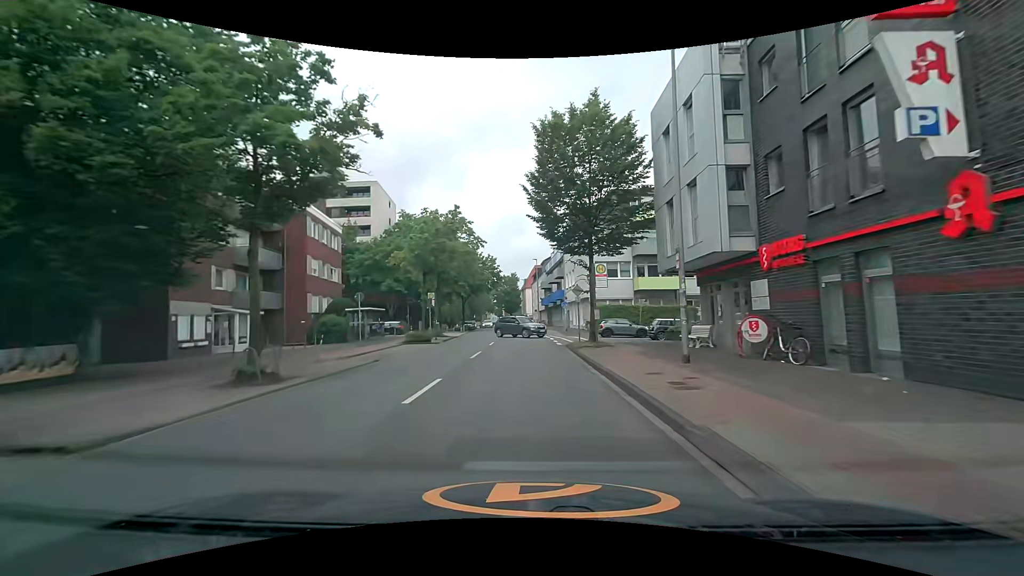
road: tertiary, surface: asphalt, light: Day
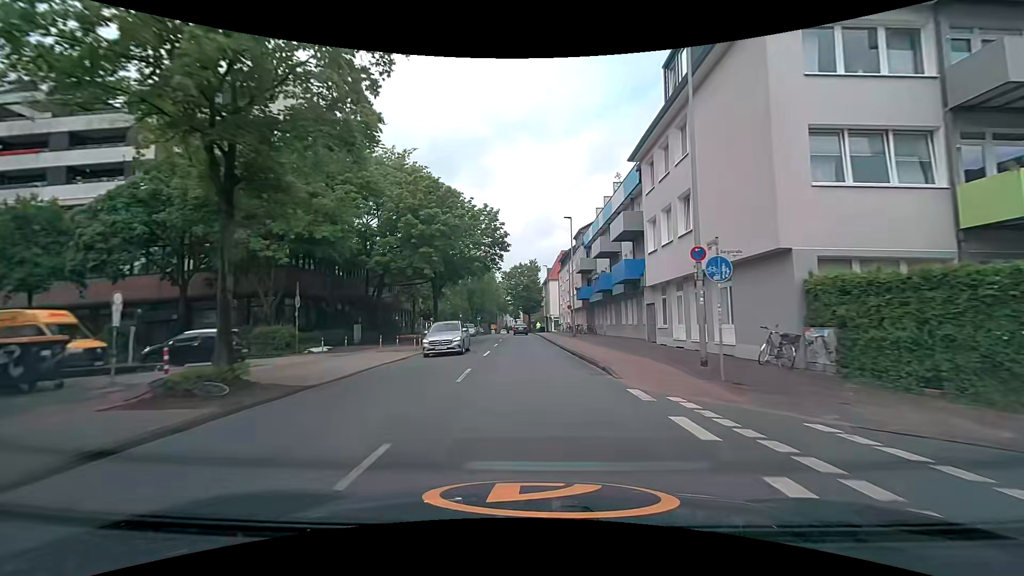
(-0.7, +32.7) m; -2°
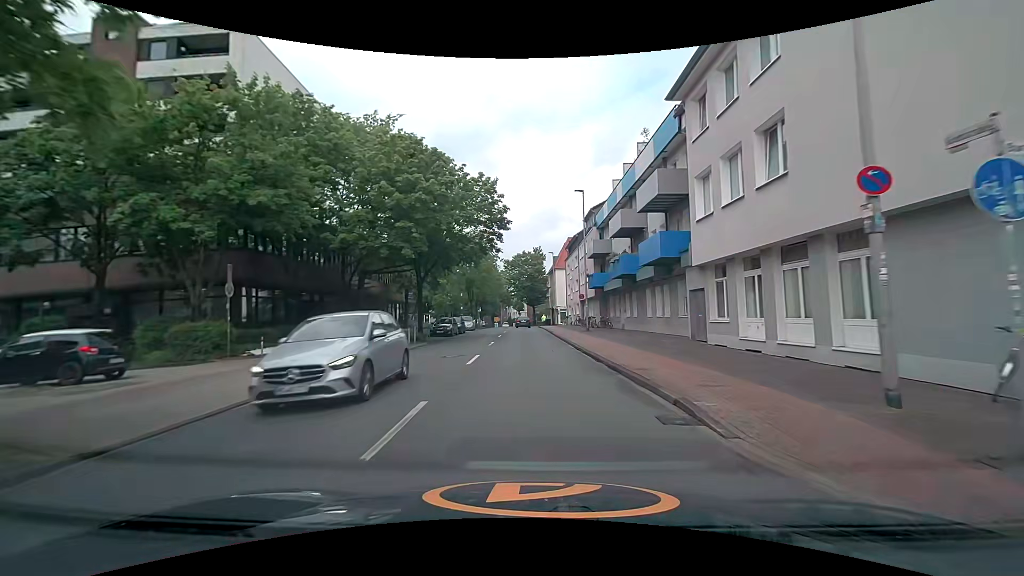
(-0.1, +6.6) m; -1°
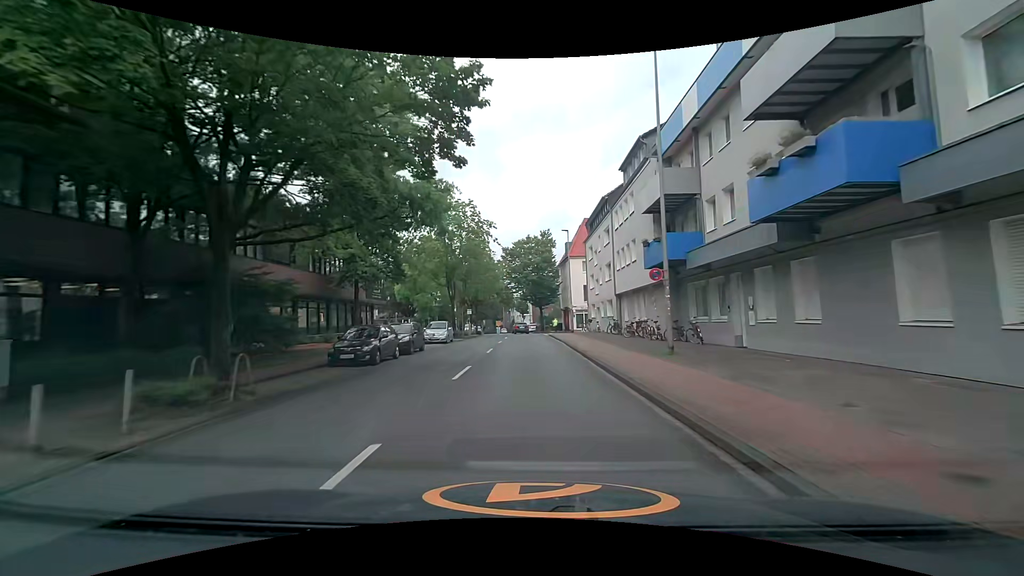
(-0.4, +20.3) m; -1°
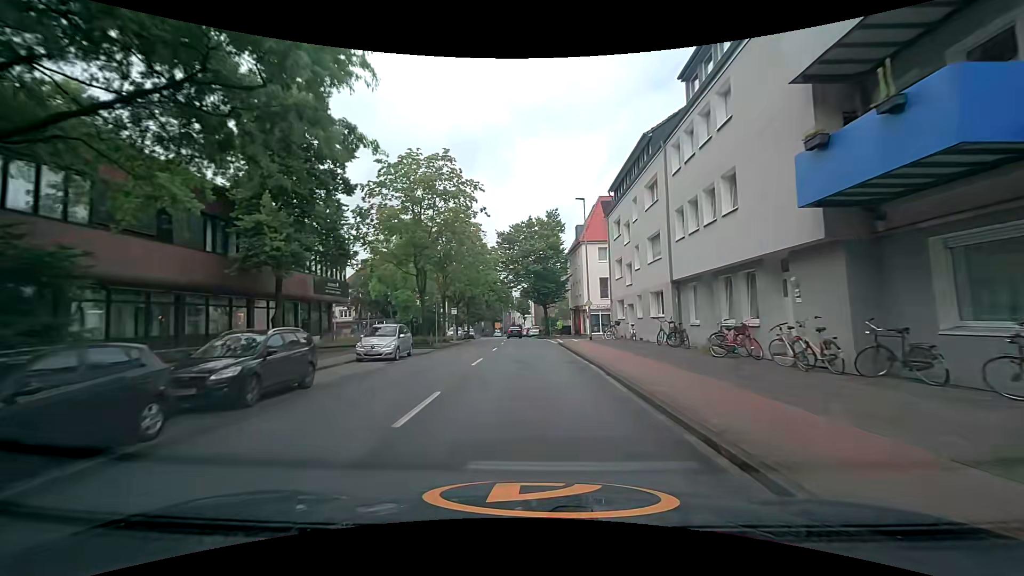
(-0.1, +13.8) m; 0°
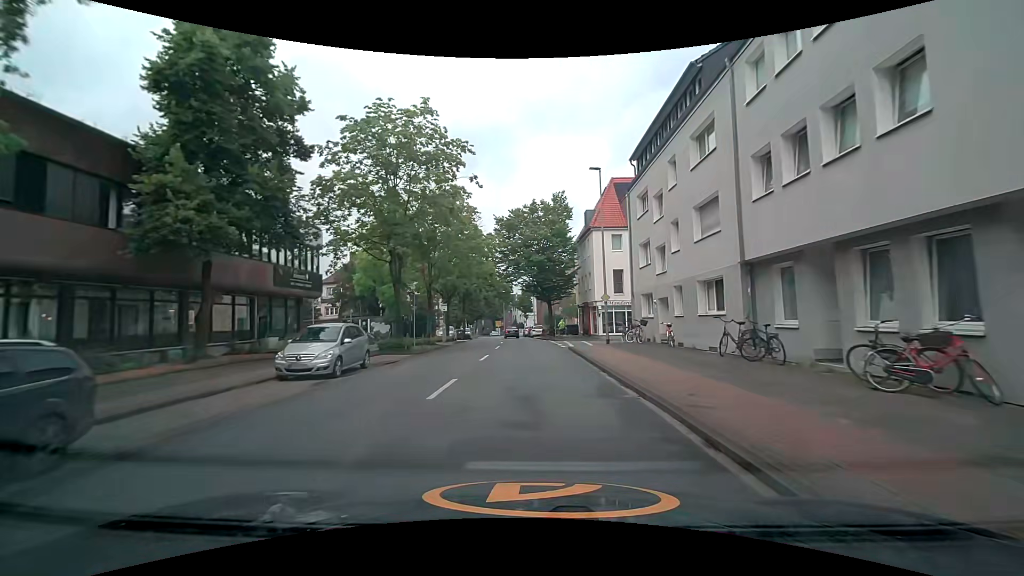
(-0.1, +7.0) m; 0°
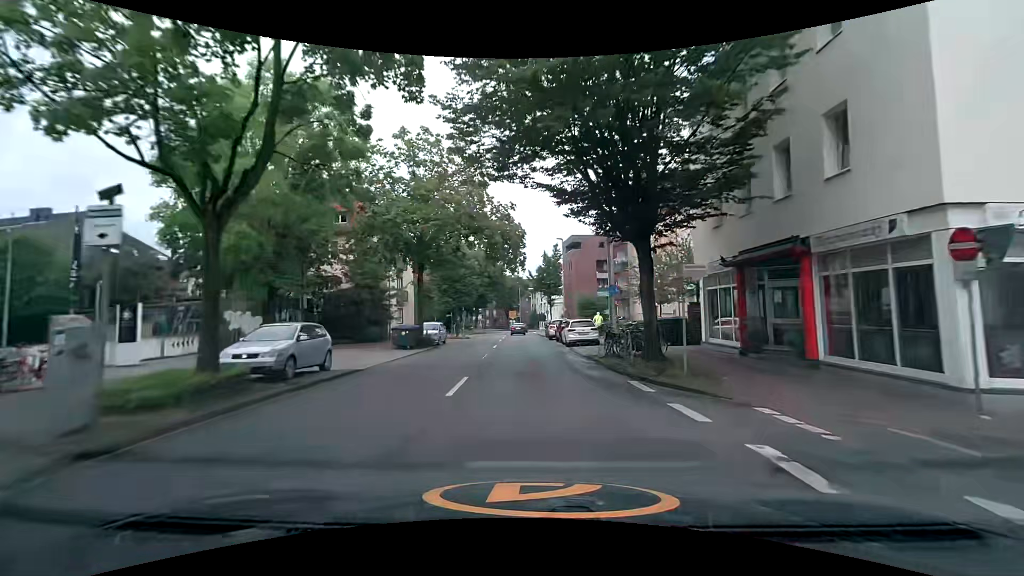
(-0.5, +35.4) m; -2°
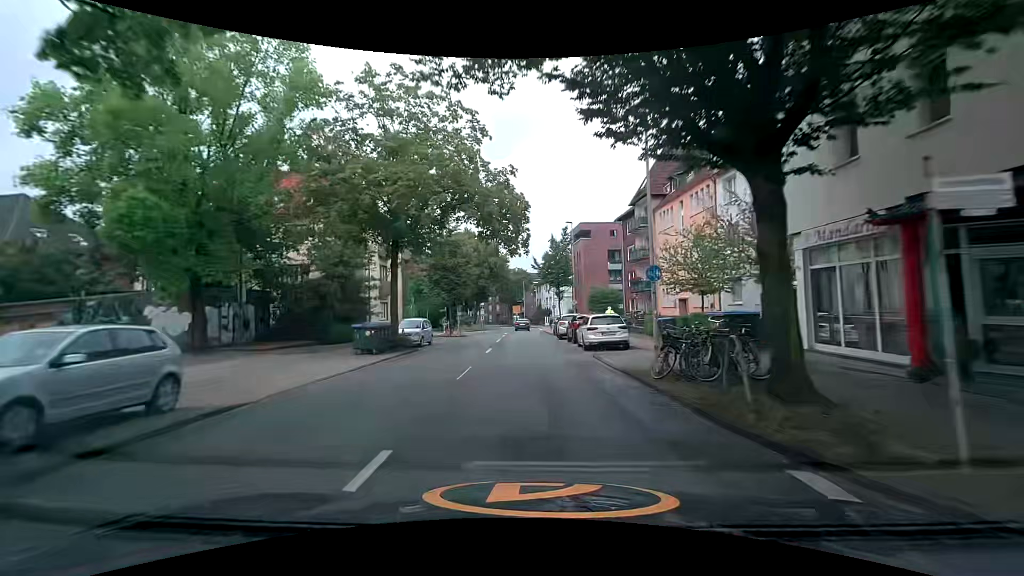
(0.0, +7.0) m; +1°
(0, +10) (-1, +20) (-1, +30) (-1, +40) (-2, +50) (-2, +60) (-2, +70) (-3, +80) (-4, +90) (-6, +100) m
